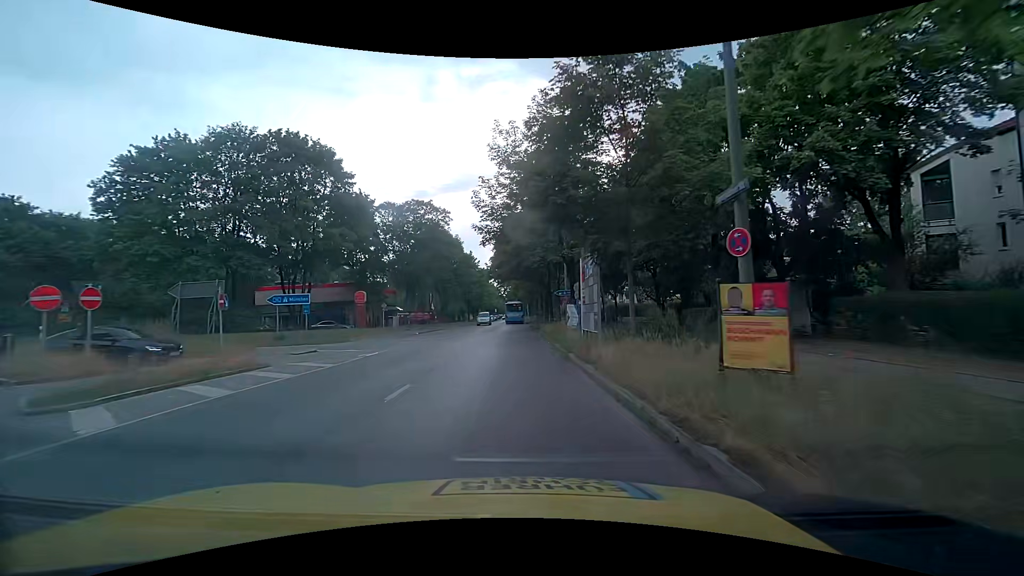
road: tertiary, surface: asphalt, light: Day
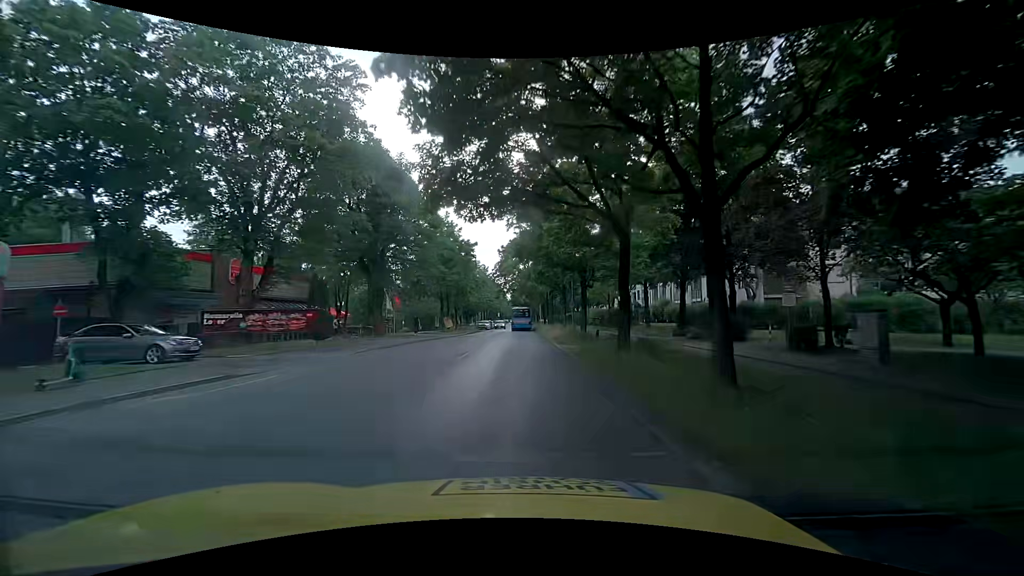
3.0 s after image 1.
(-0.4, +37.0) m; -1°
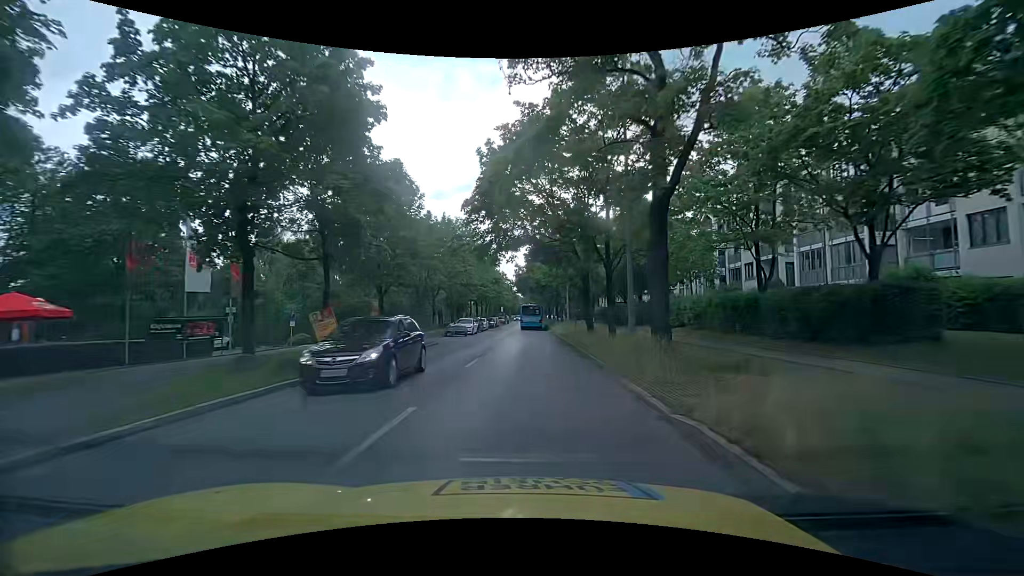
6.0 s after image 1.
(-0.6, +38.4) m; -2°
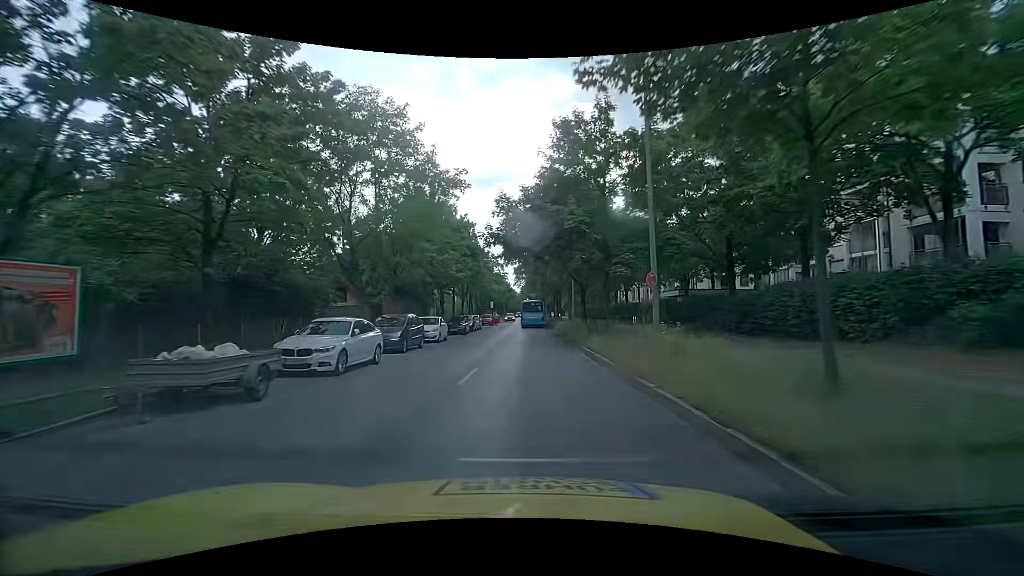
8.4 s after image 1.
(+0.2, +31.6) m; 0°
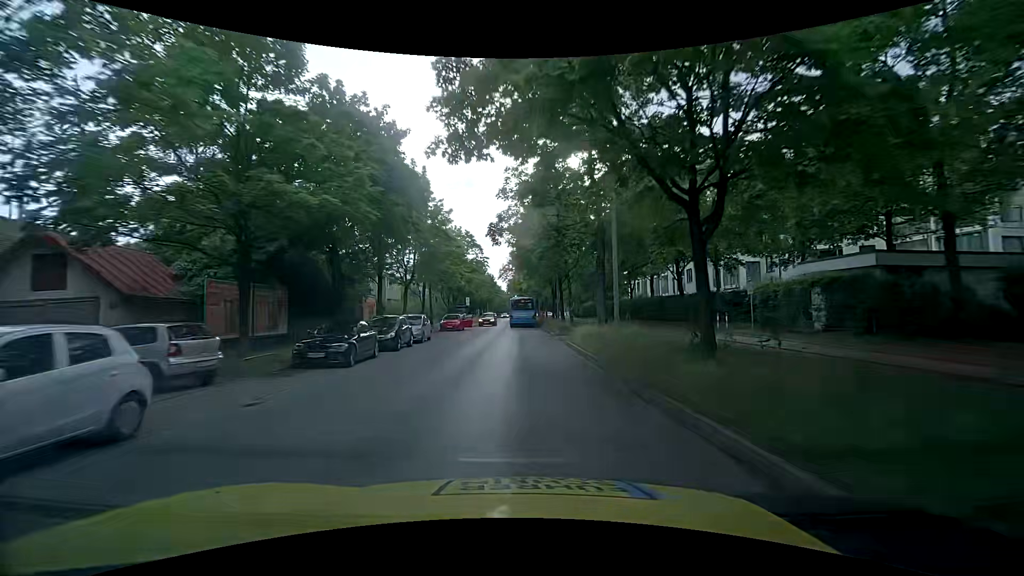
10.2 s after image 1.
(+0.3, +24.1) m; +2°
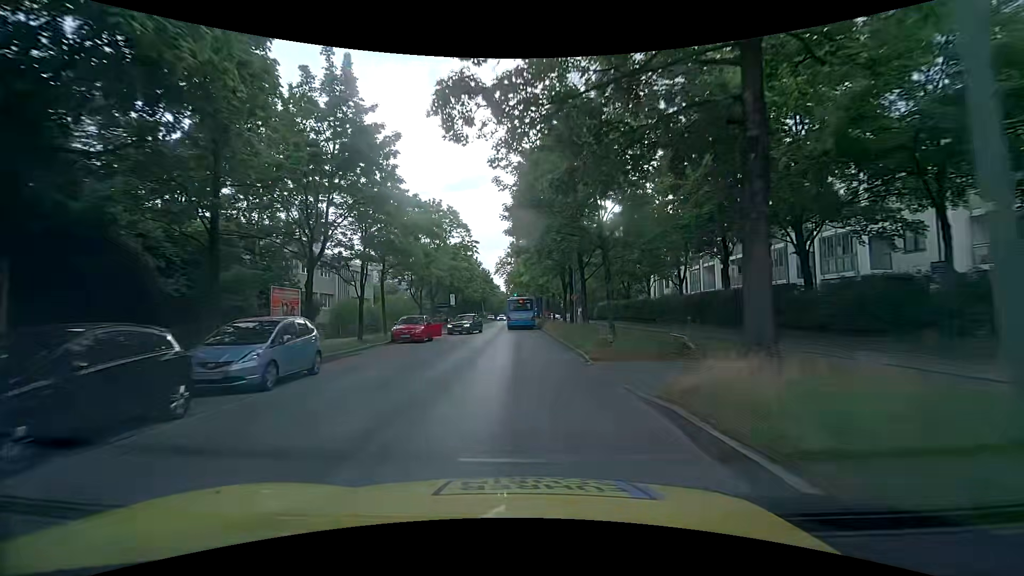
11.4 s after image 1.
(-0.1, +15.7) m; -1°
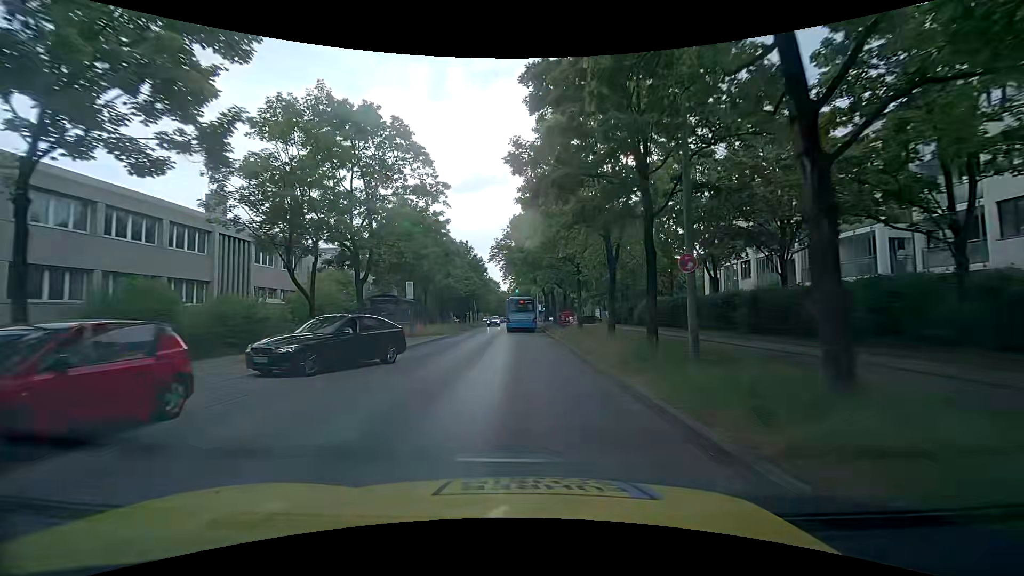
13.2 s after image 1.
(-0.1, +22.0) m; -1°
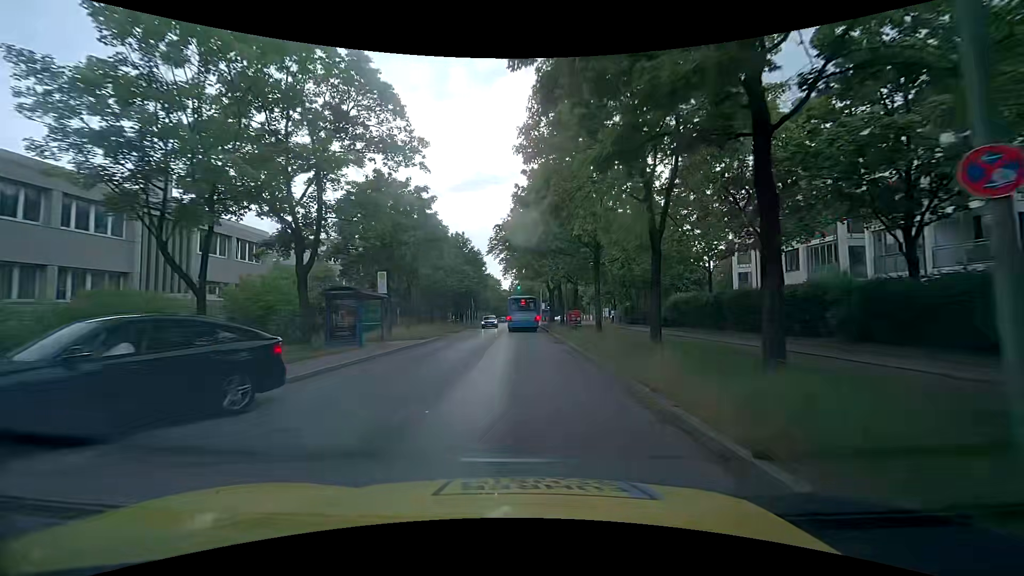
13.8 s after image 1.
(0.0, +6.9) m; +1°
(0, +10) (0, +20) (0, +30) (0, +40) (0, +50) (0, +60) (0, +70) (0, +80) (0, +90) (0, +100) m
